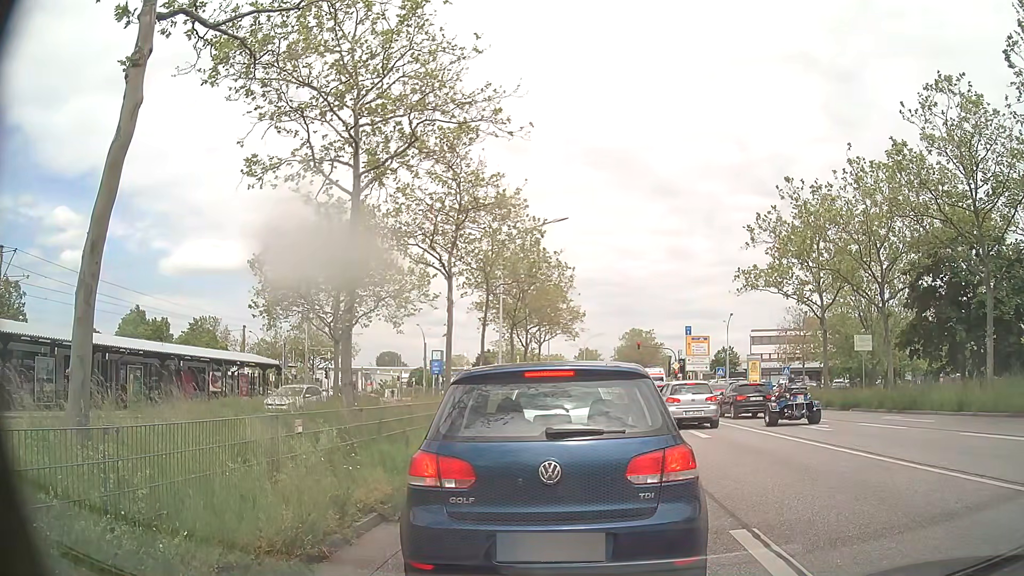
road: primary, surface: asphalt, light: Day
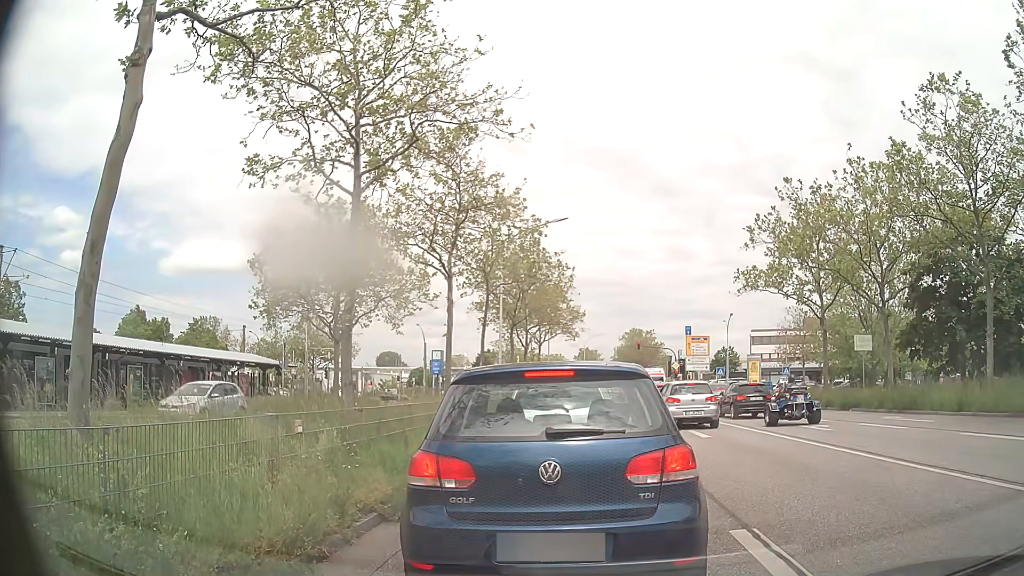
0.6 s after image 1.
(0.0, 0.0) m; 0°
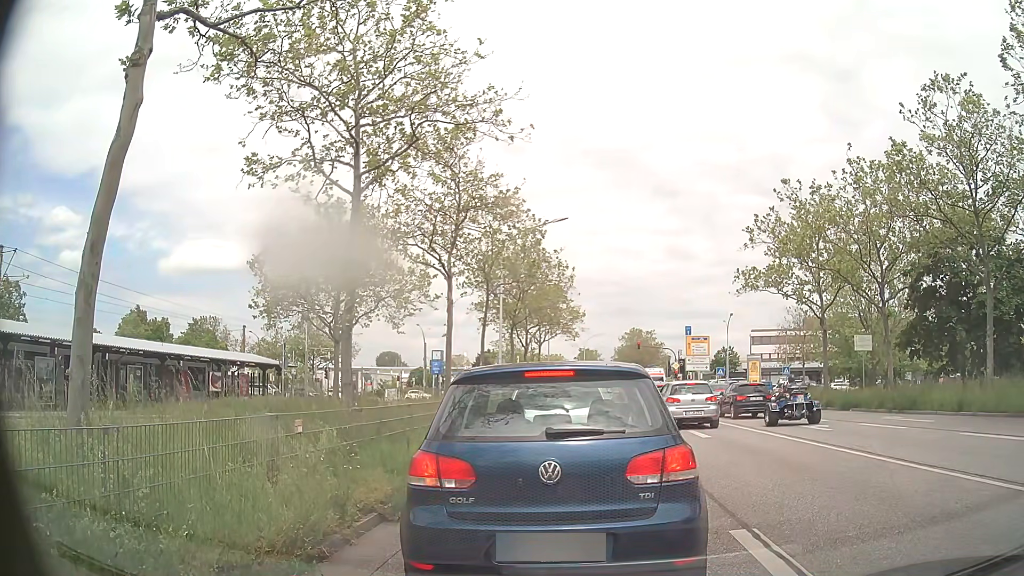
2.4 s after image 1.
(0.0, 0.0) m; 0°
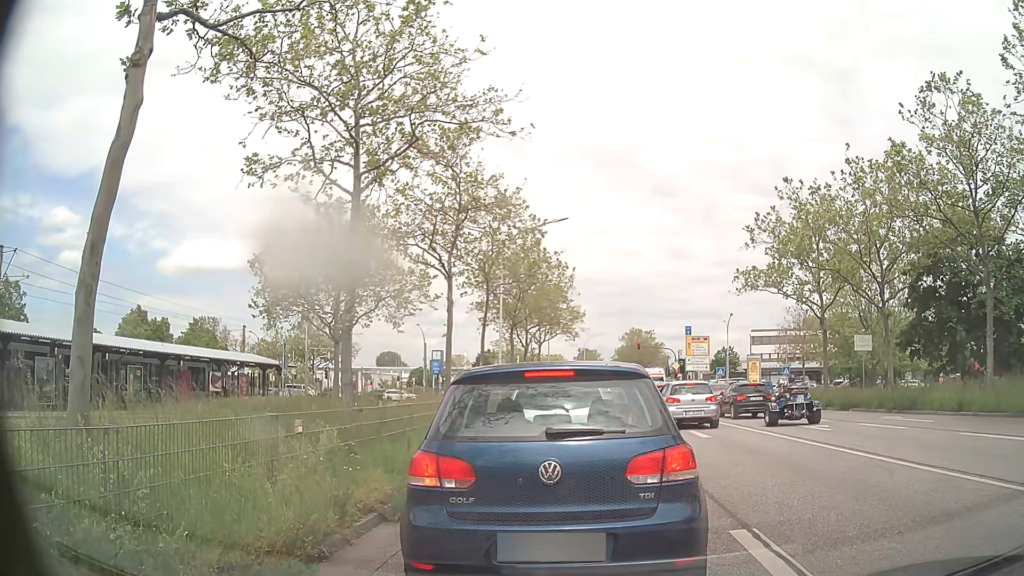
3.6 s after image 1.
(0.0, 0.0) m; 0°
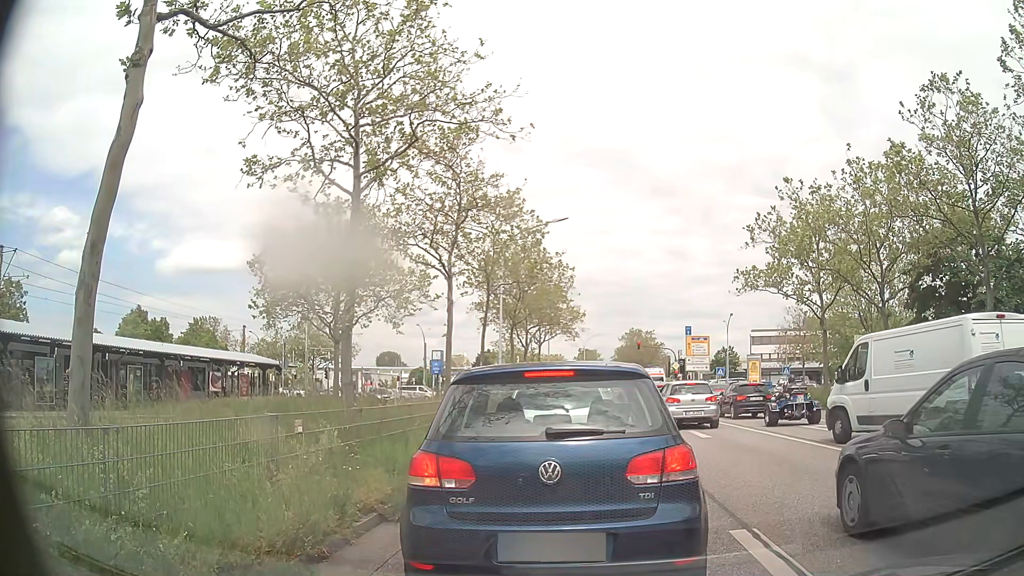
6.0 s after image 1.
(0.0, 0.0) m; 0°
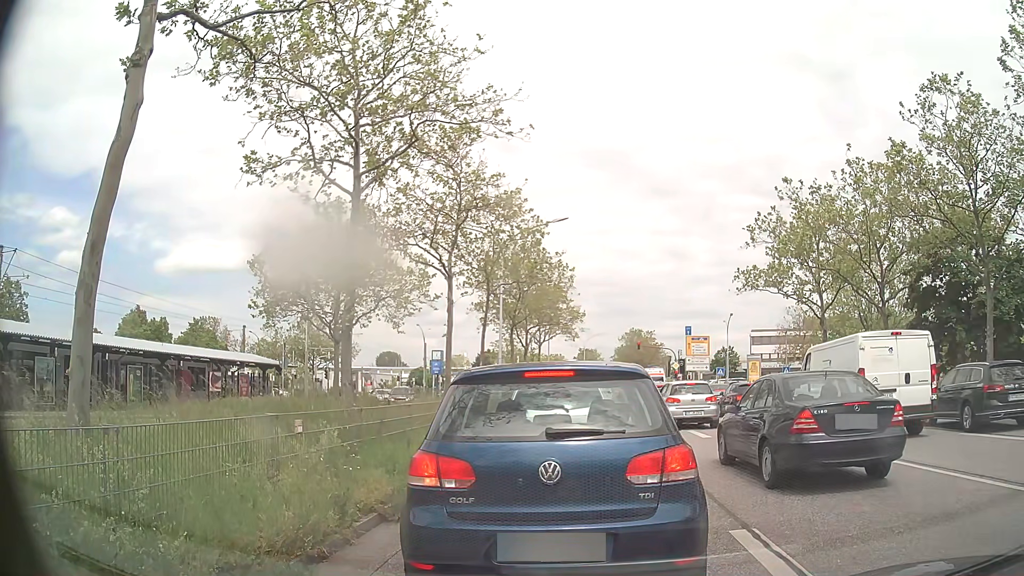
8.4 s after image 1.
(0.0, 0.0) m; 0°
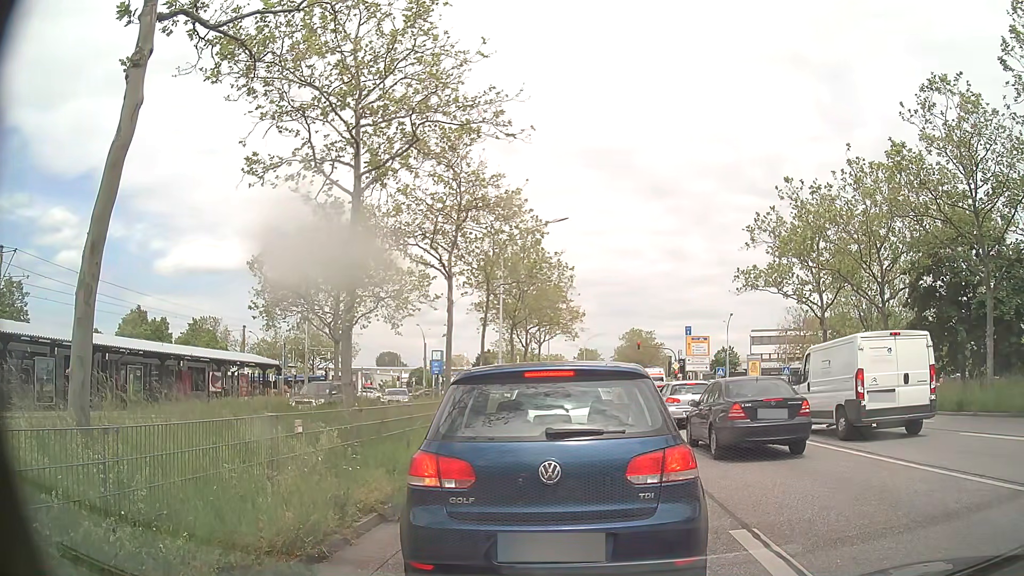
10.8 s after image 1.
(0.0, 0.0) m; 0°
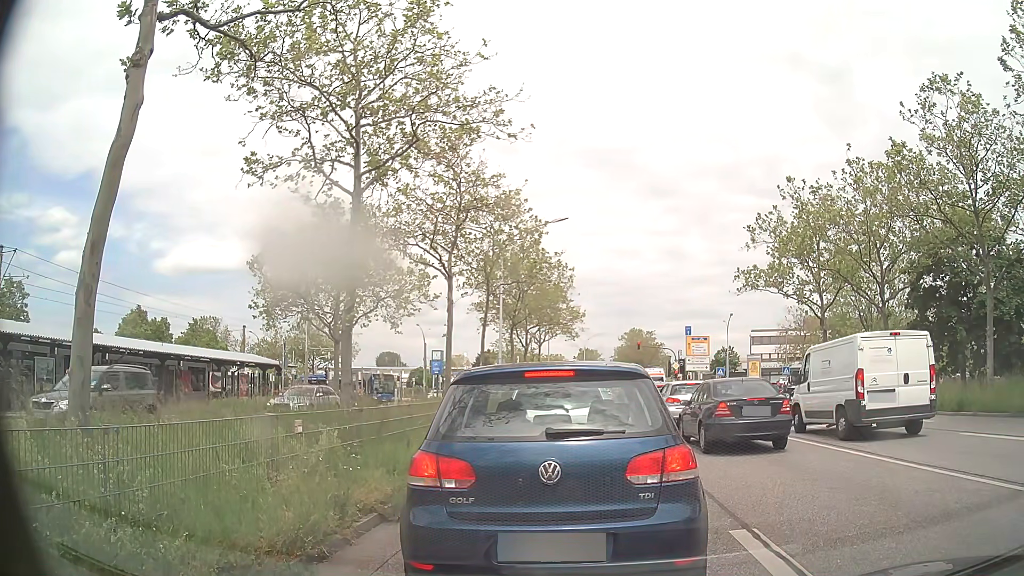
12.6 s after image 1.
(0.0, 0.0) m; 0°
